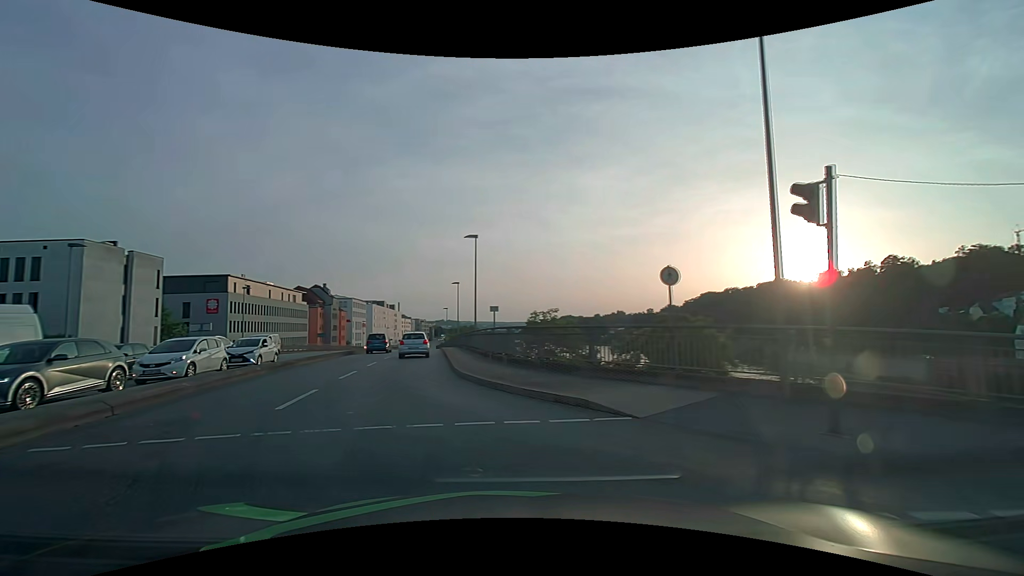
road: primary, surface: asphalt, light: Day
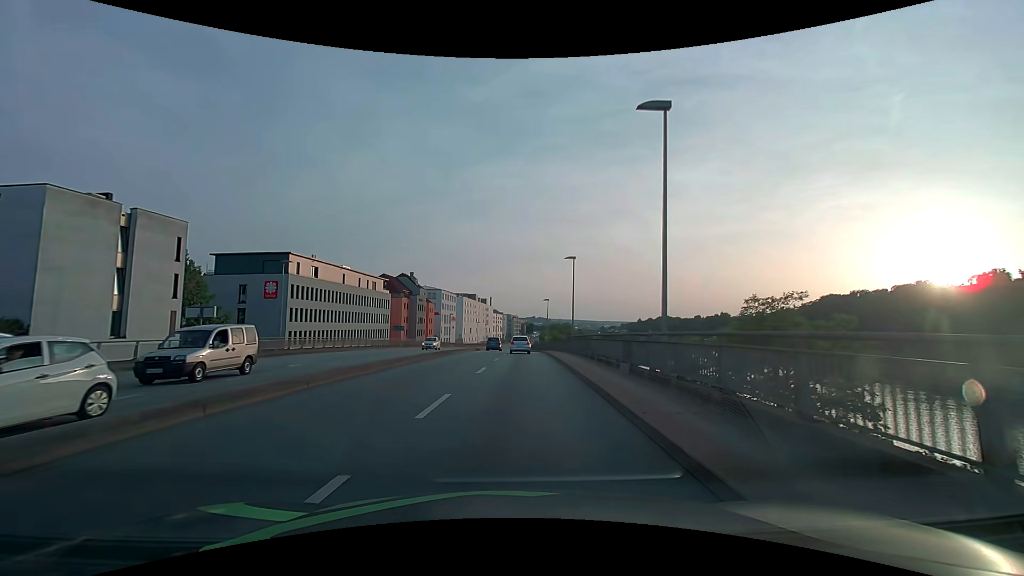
(-4.3, +19.8) m; -13°
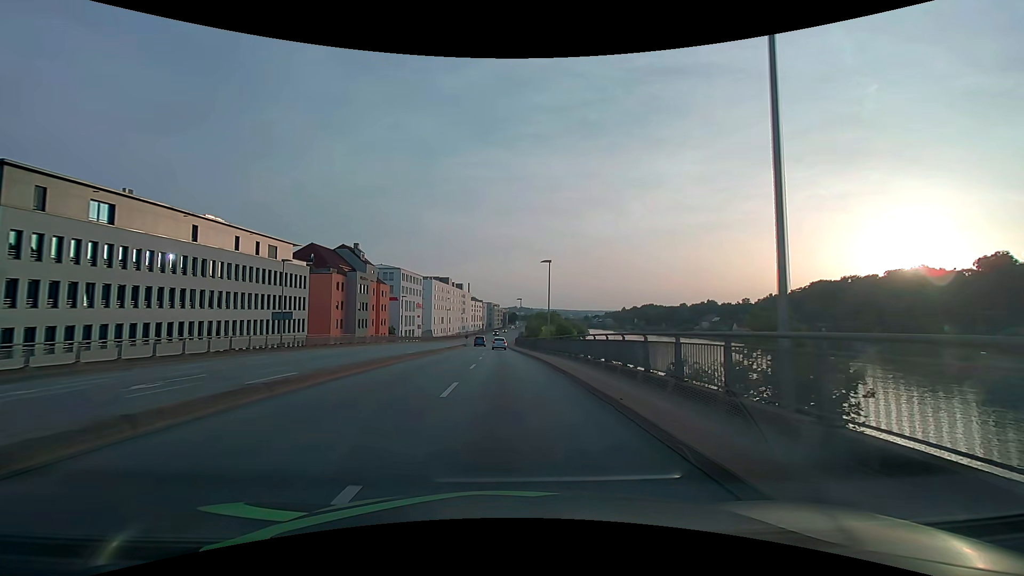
(+1.1, +34.1) m; +2°
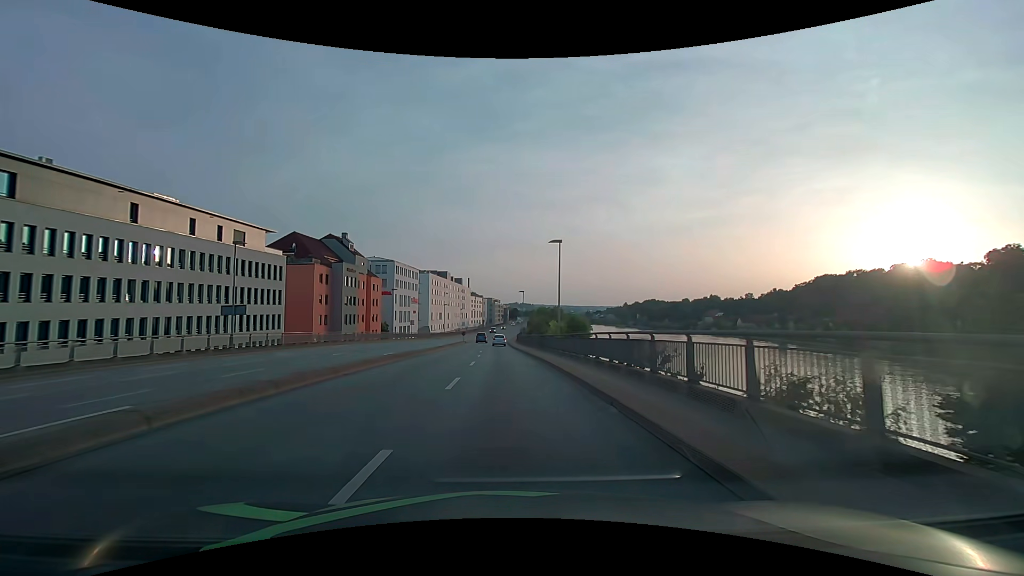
(0.0, +7.9) m; 0°
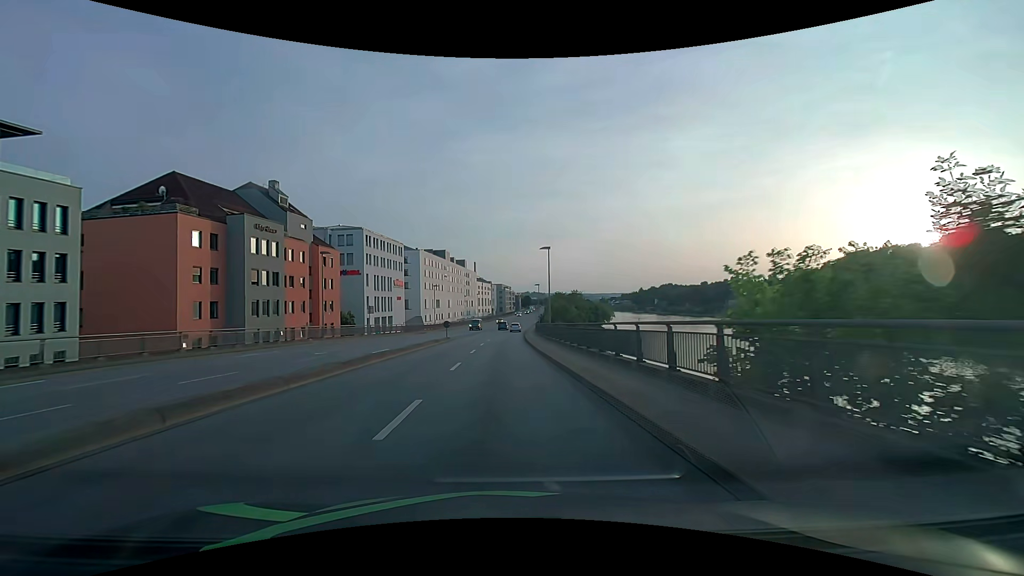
(-0.2, +32.5) m; -1°
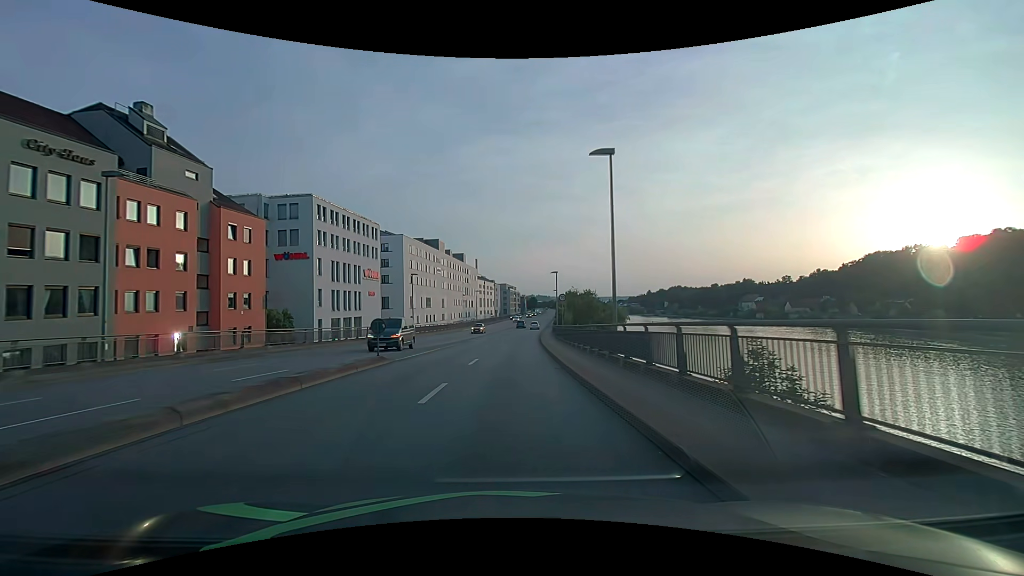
(-0.3, +24.3) m; -1°
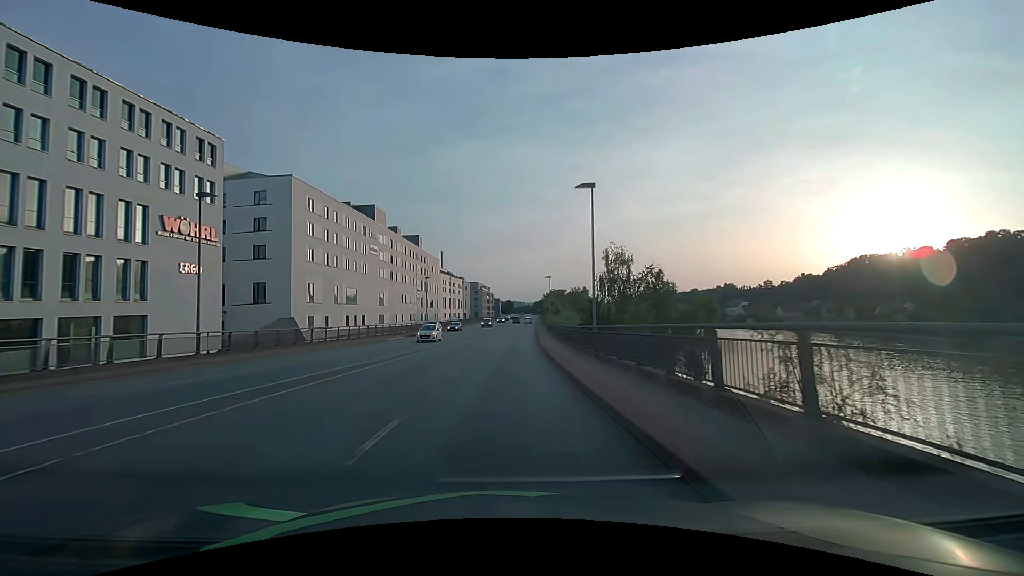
(+0.9, +40.1) m; +3°
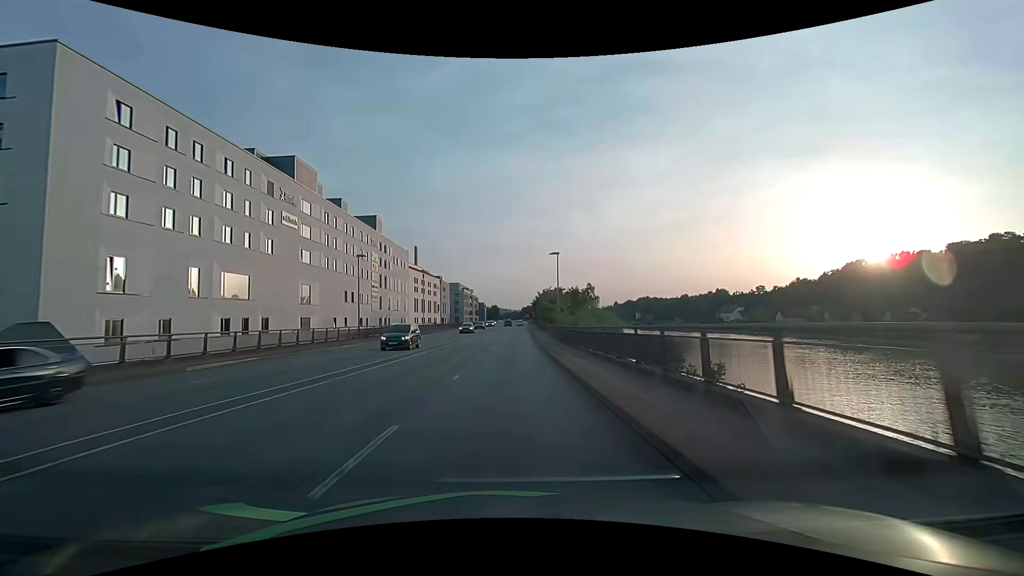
(+0.3, +28.3) m; +1°
(0, +10) (0, +20) (0, +30) (+1, +40) (+1, +50) (+1, +60) (+2, +70) (+2, +80) (+2, +90) (+2, +100) m
